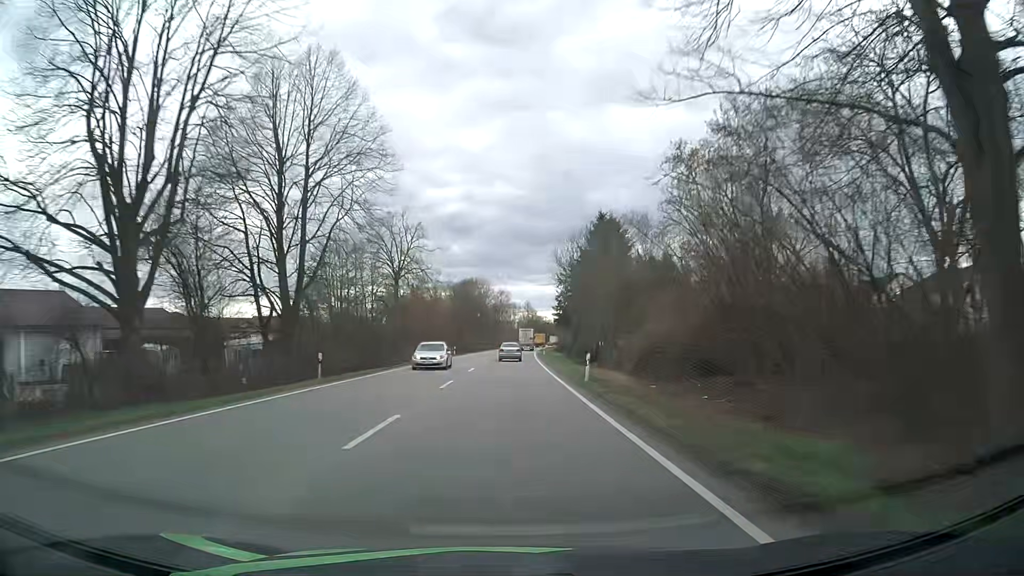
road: primary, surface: asphalt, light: Day
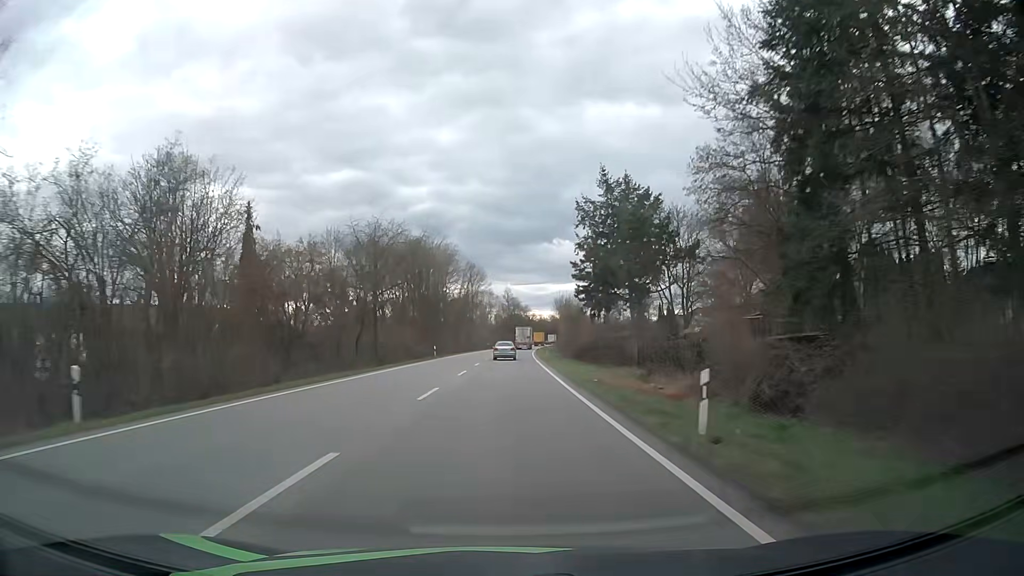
(+0.8, +64.3) m; +2°
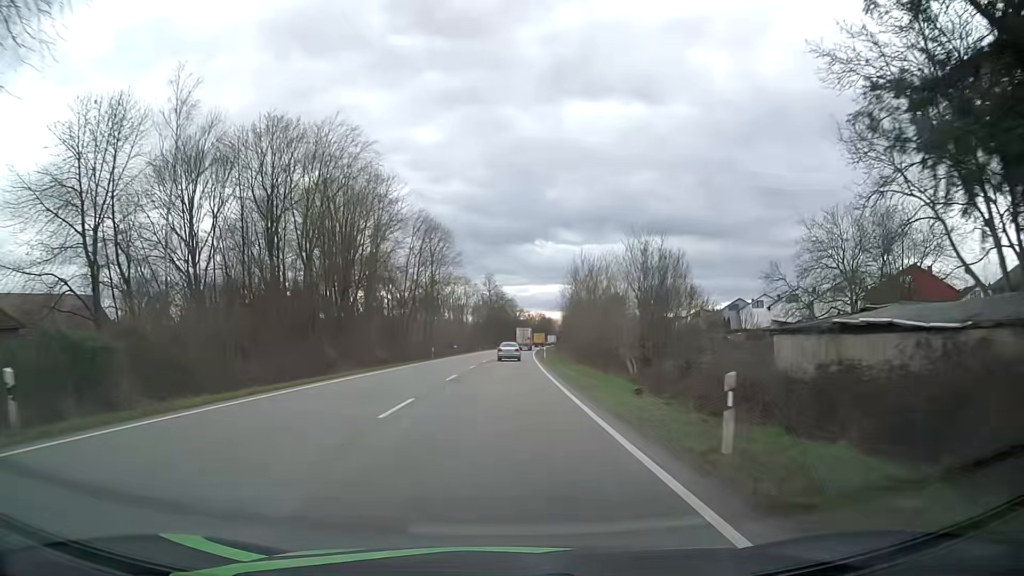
(+0.7, +51.3) m; +2°
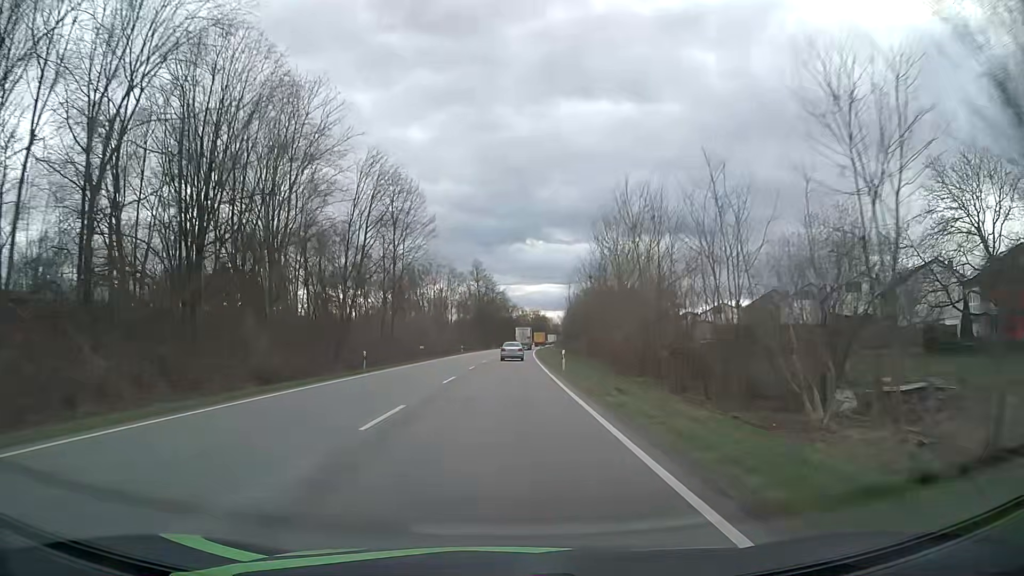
(+0.1, +25.6) m; +1°
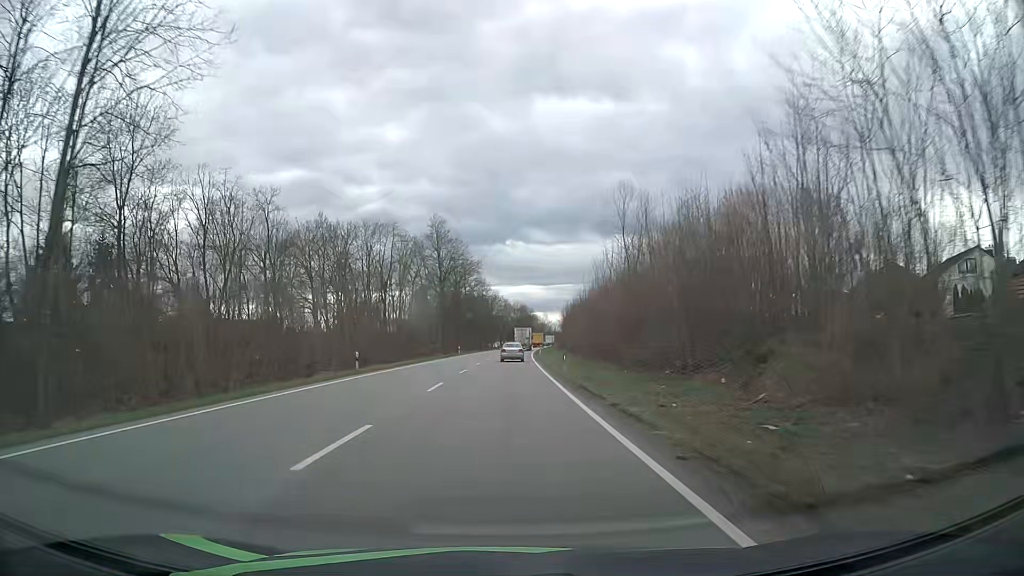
(+0.7, +51.0) m; +2°
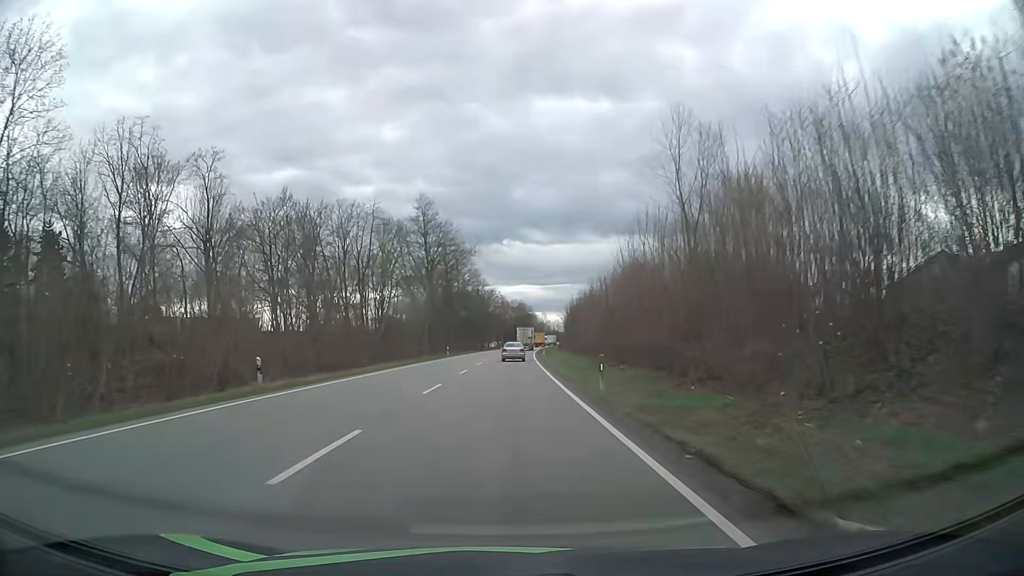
(0.0, +12.7) m; 0°
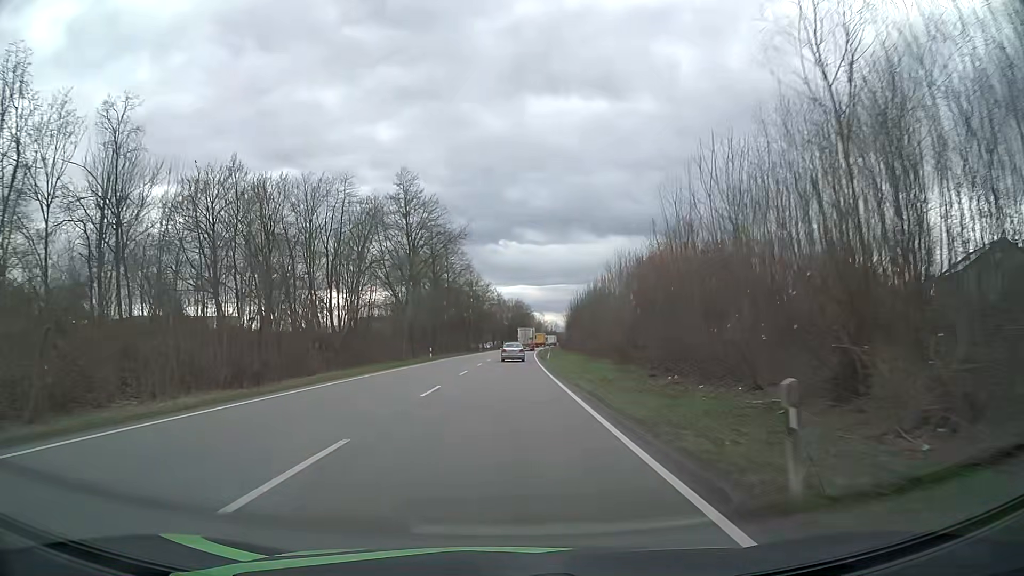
(+0.1, +12.7) m; 0°
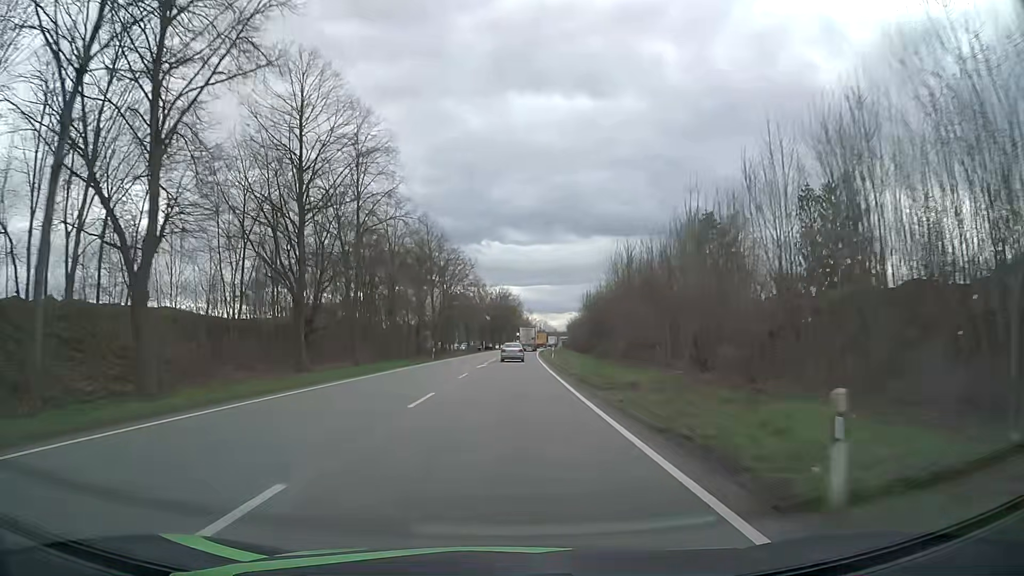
(+0.7, +50.5) m; +1°
(0, +10) (0, +20) (0, +30) (+1, +40) (+1, +50) (+1, +60) (+2, +70) (+2, +80) (+2, +90) (+3, +100) m
